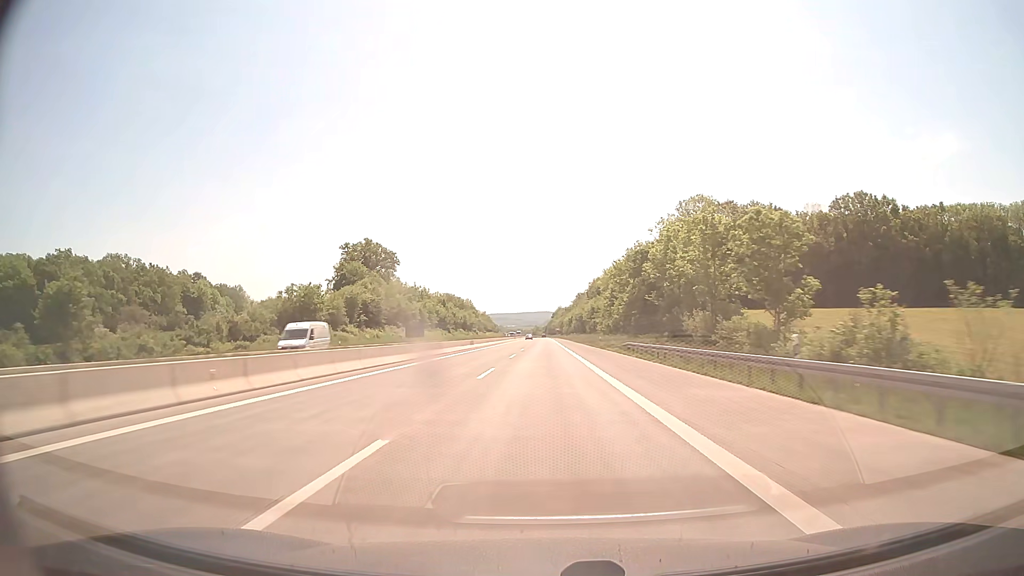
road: motorway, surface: concrete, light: Day
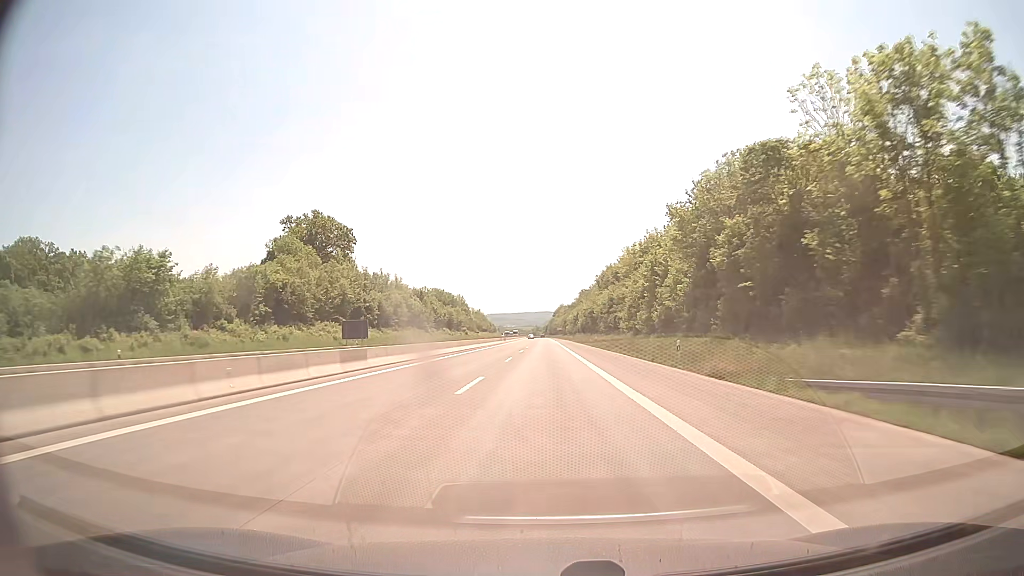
(0.0, +41.3) m; 0°
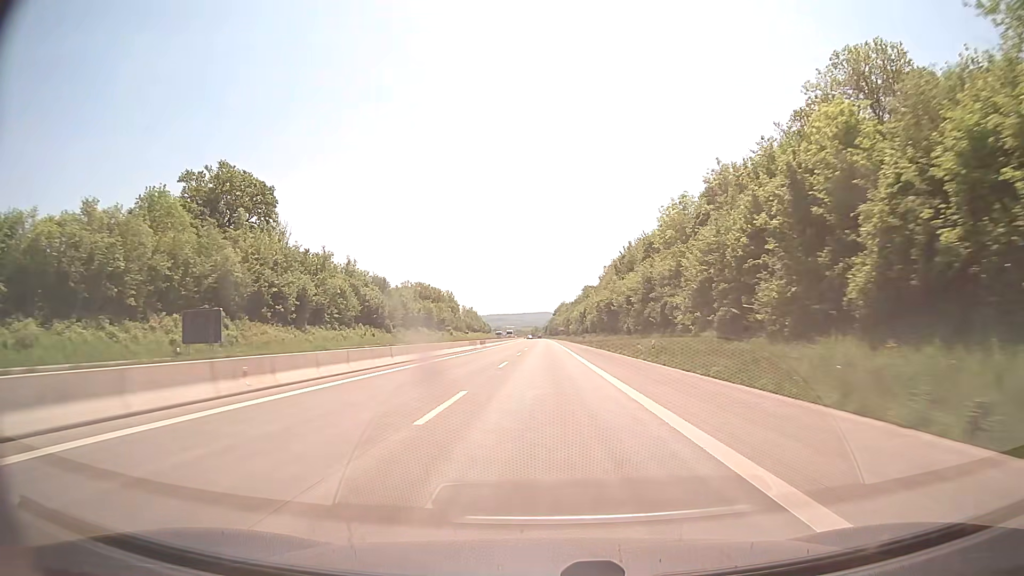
(0.0, +41.3) m; 0°
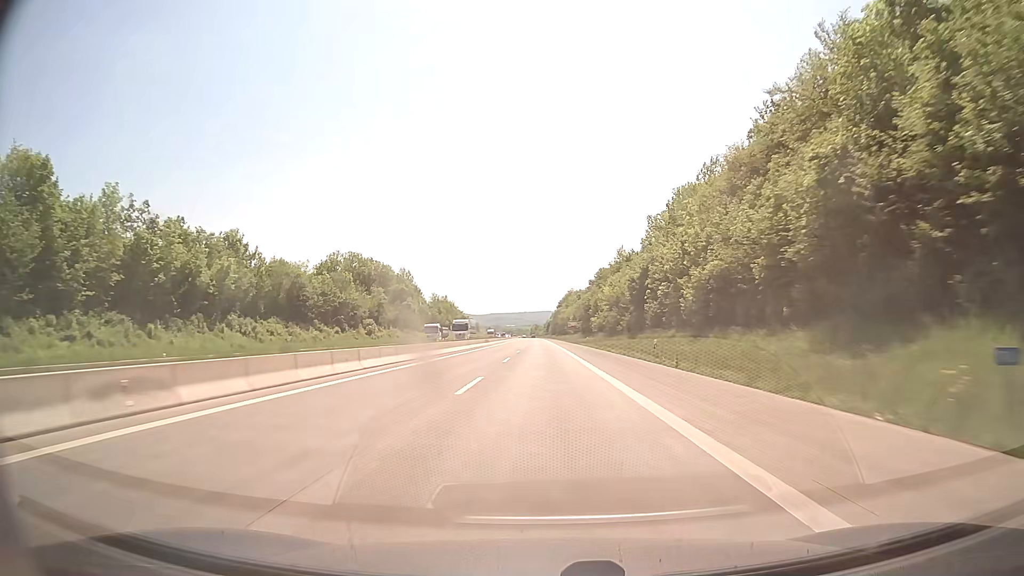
(0.0, +103.2) m; 0°
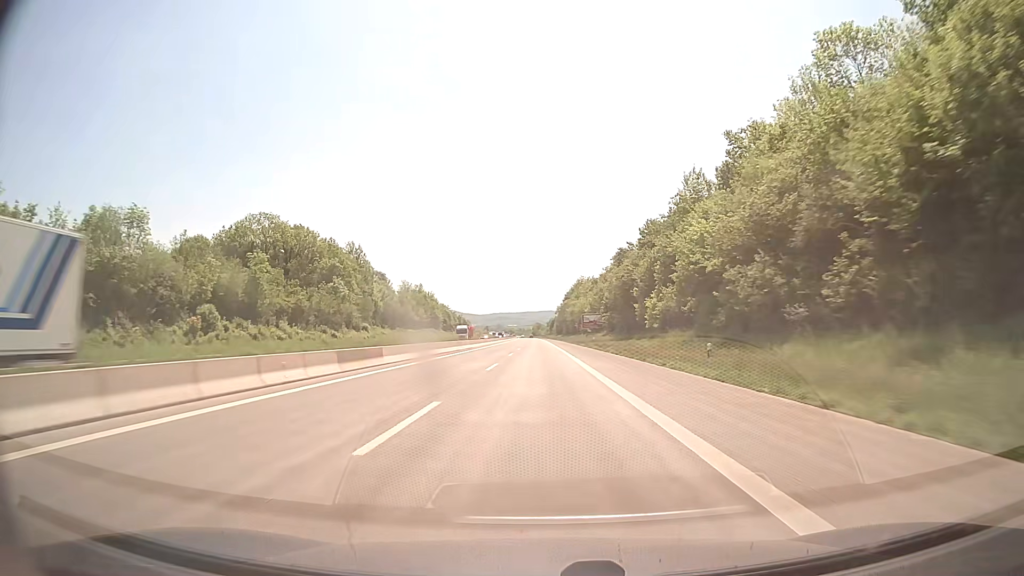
(-0.1, +62.0) m; 0°
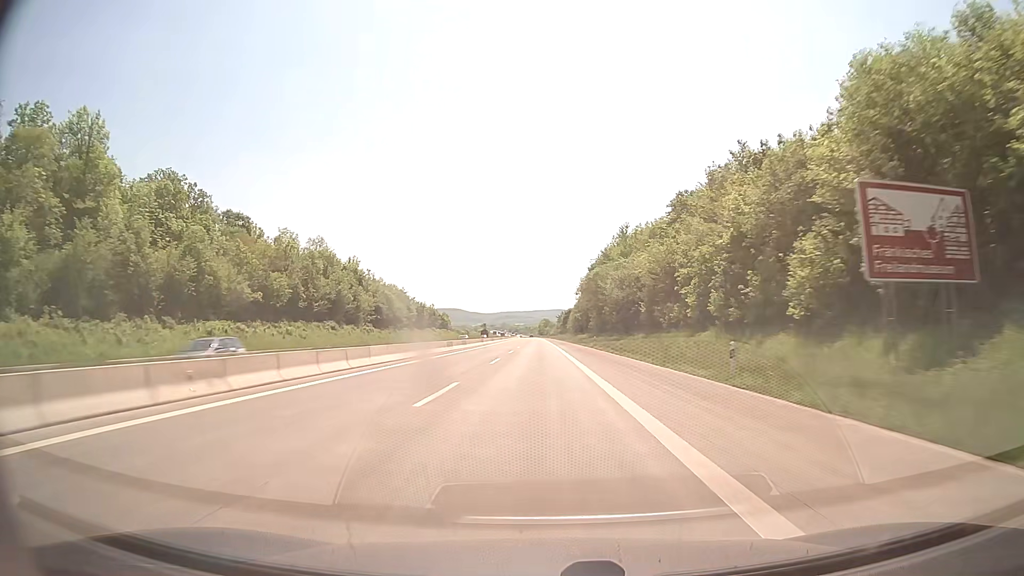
(-0.6, +103.3) m; -1°
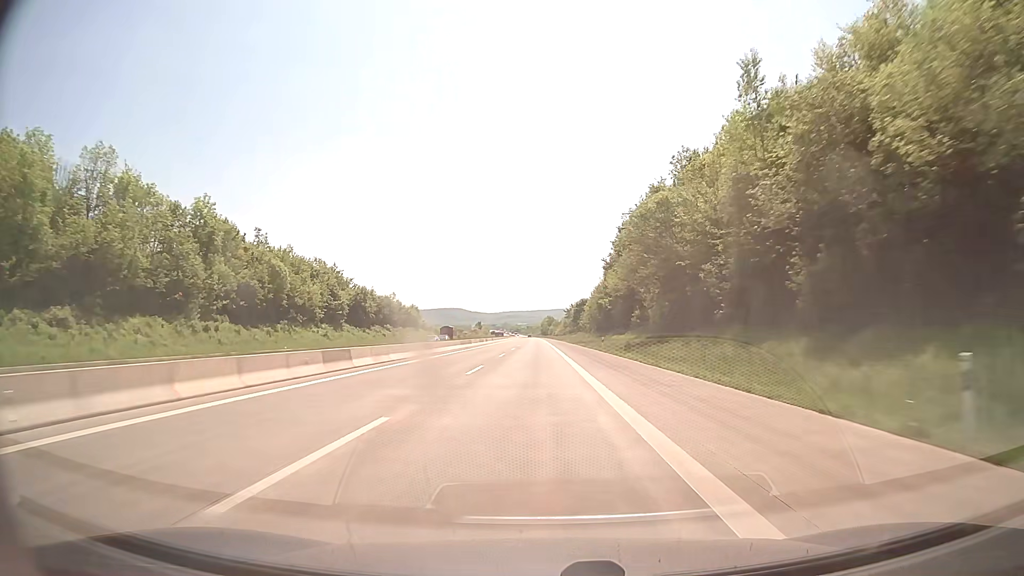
(-0.3, +61.9) m; 0°
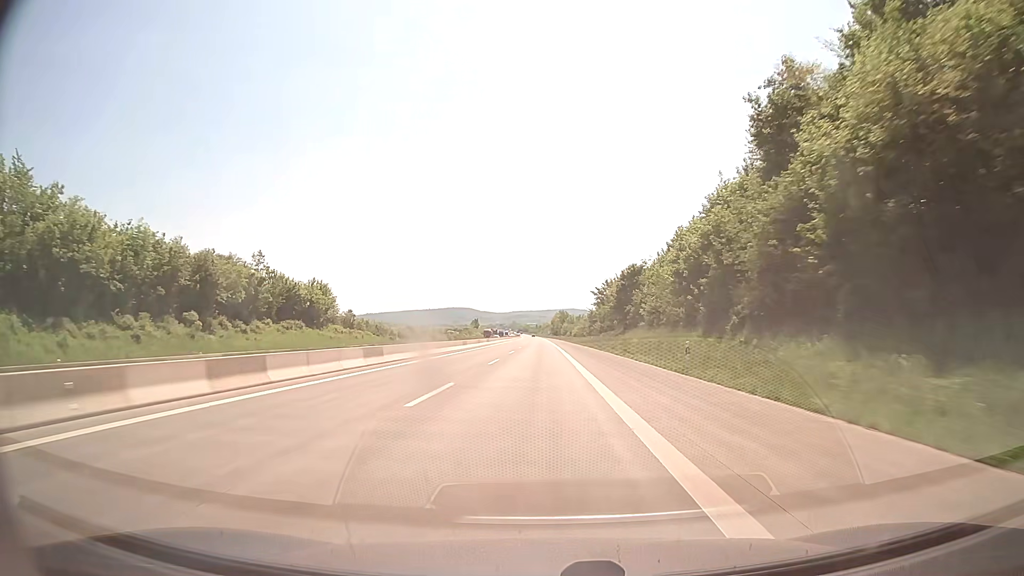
(-0.6, +82.5) m; -1°
(0, +10) (0, +20) (0, +30) (0, +40) (0, +50) (0, +60) (0, +70) (0, +80) (0, +90) (0, +100) m
